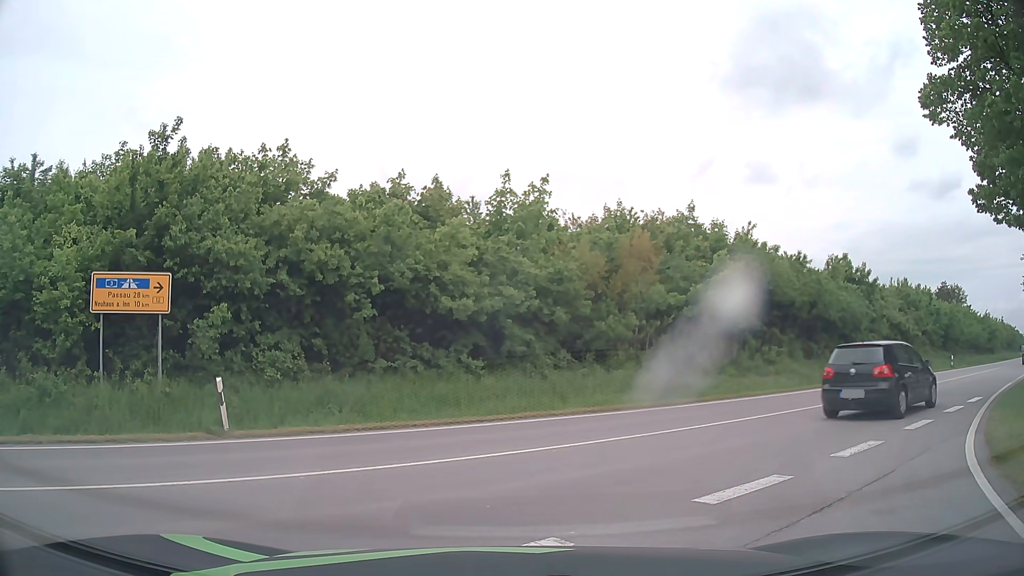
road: primary_link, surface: asphalt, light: Day
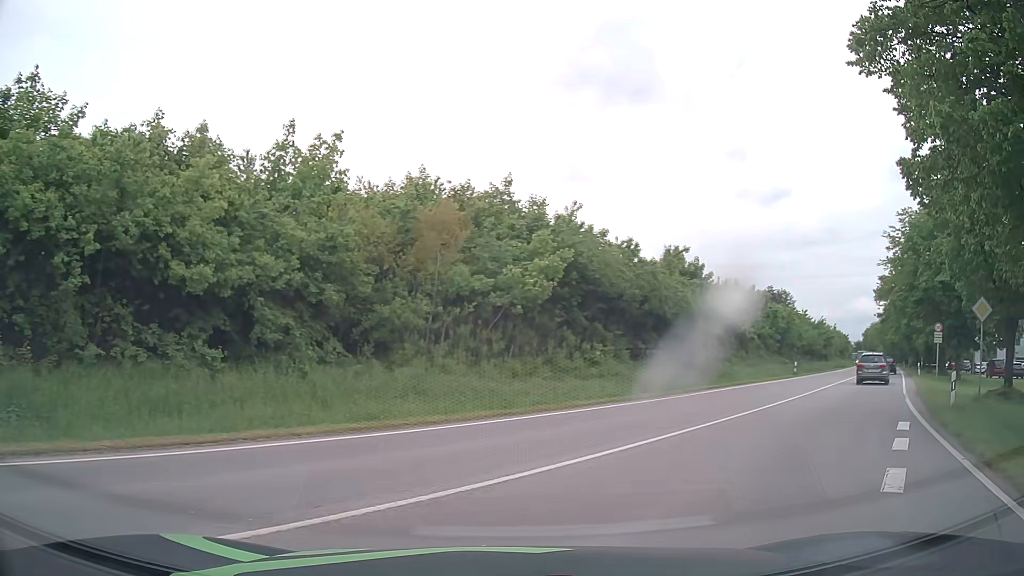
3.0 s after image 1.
(+0.7, +5.5) m; +18°
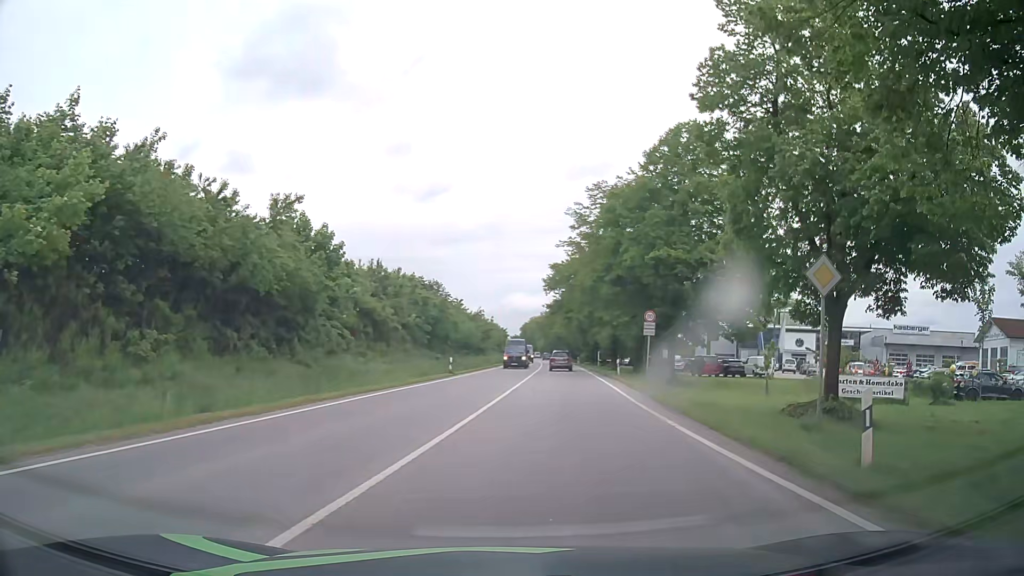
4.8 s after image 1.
(+3.2, +10.0) m; +29°
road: primary
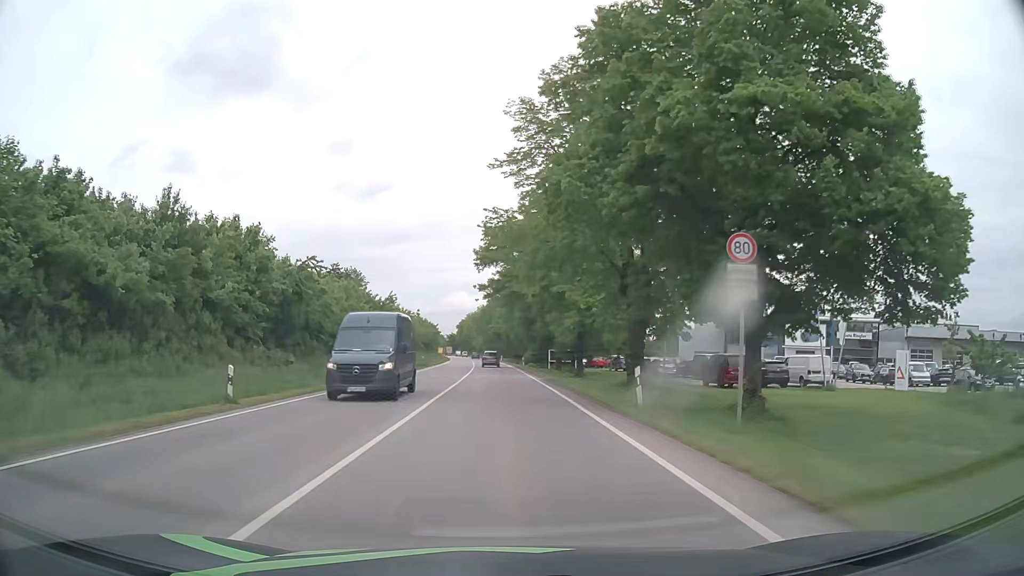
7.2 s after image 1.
(+2.2, +24.4) m; +6°
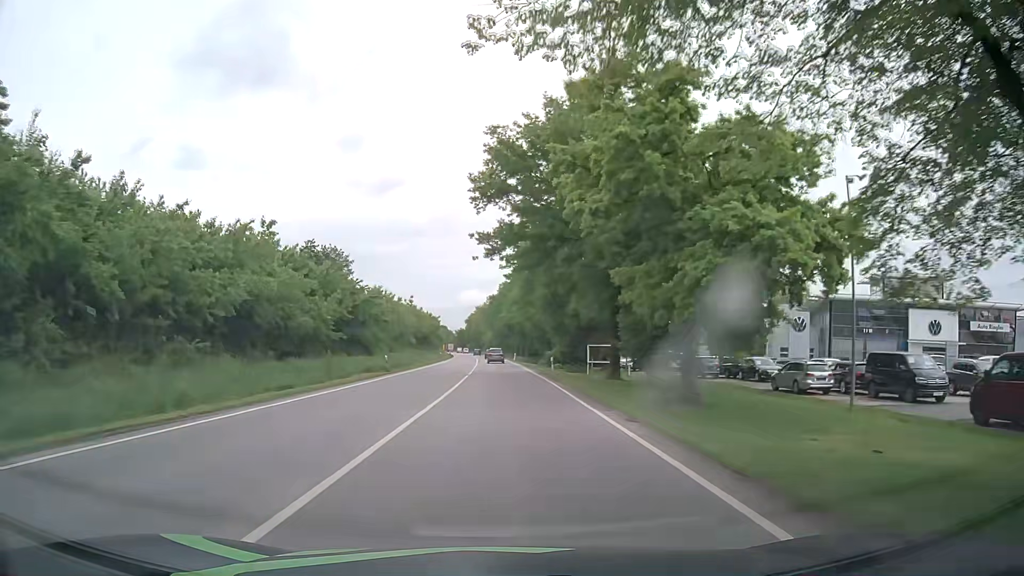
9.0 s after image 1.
(-0.3, +26.6) m; -1°
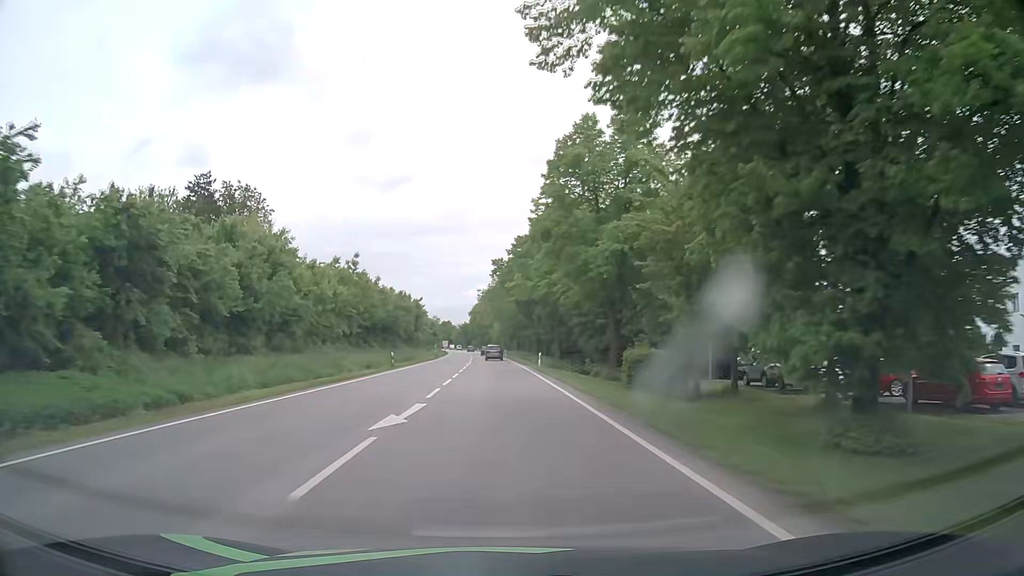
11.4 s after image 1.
(-0.2, +45.0) m; 0°
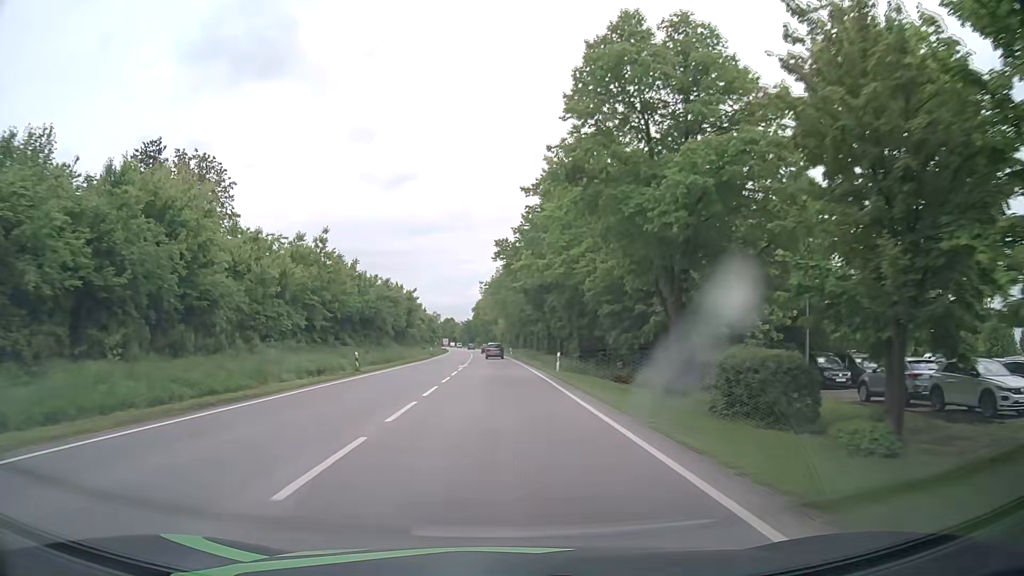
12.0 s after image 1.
(-0.1, +12.2) m; -1°
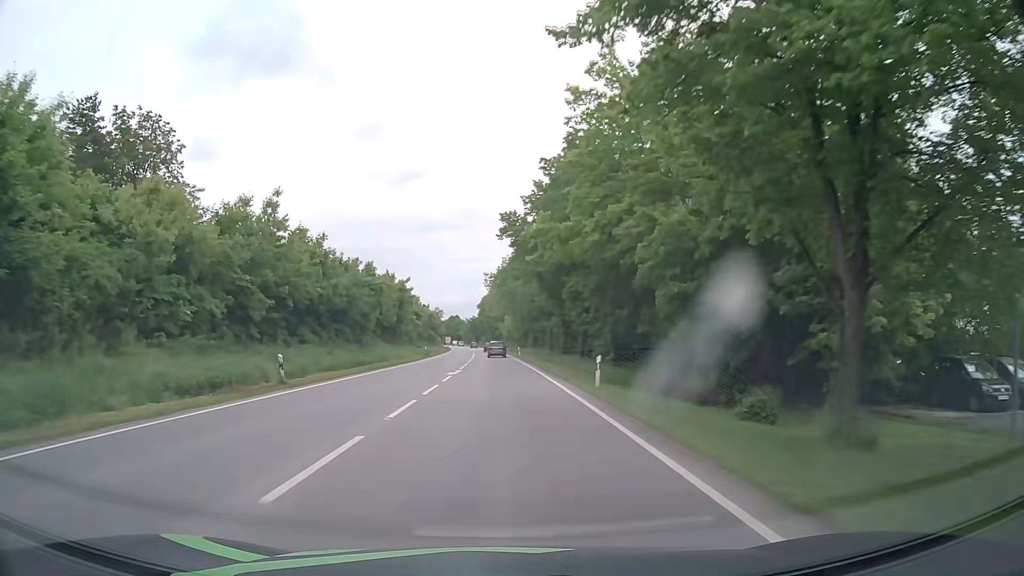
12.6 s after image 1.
(0.0, +12.2) m; 0°
(0, +10) (0, +20) (0, +30) (-1, +40) (-1, +50) (-1, +60) (-2, +70) (-2, +80) (-2, +90) (-3, +100) m
